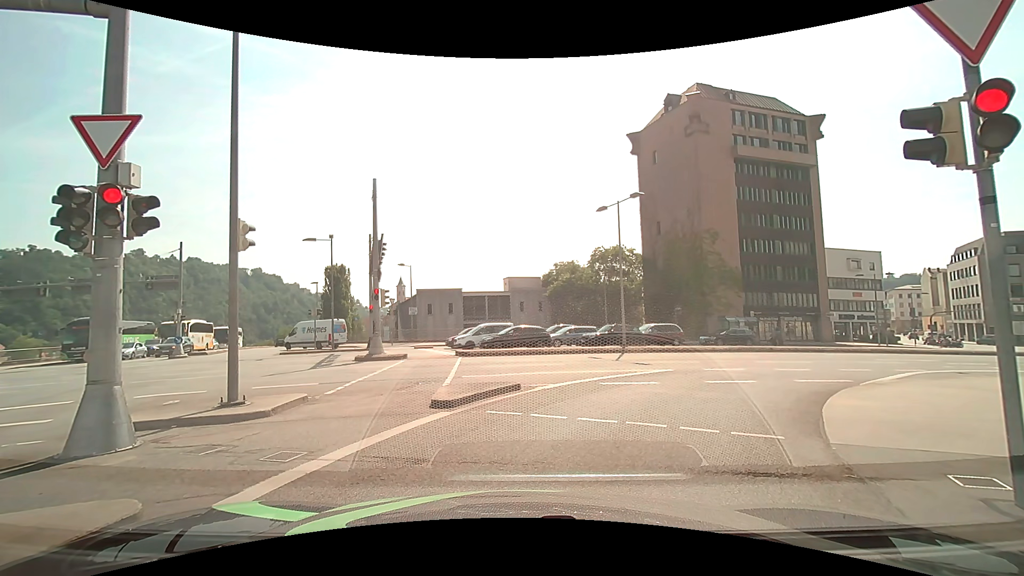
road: primary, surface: asphalt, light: Day
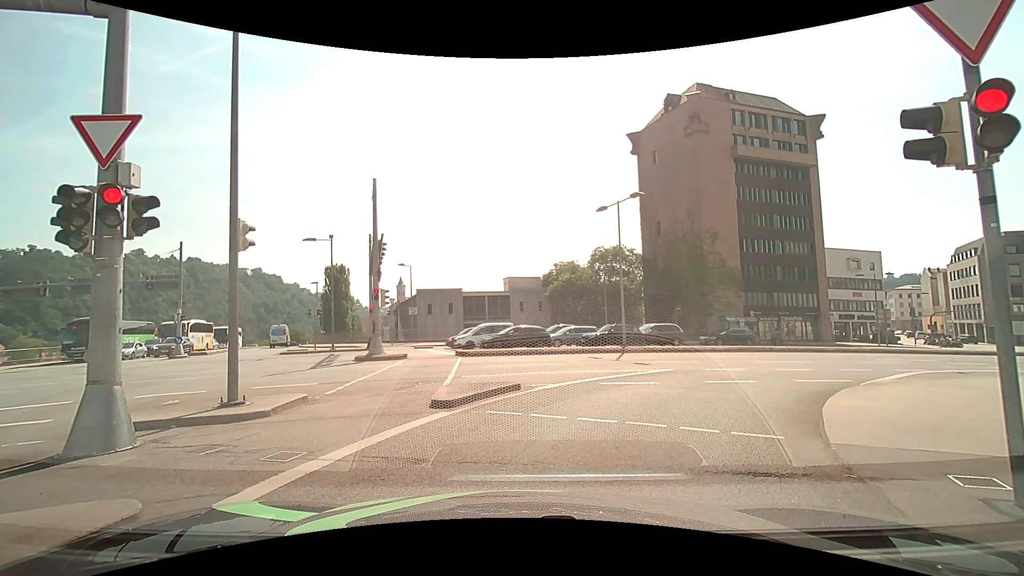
(0.0, 0.0) m; 0°
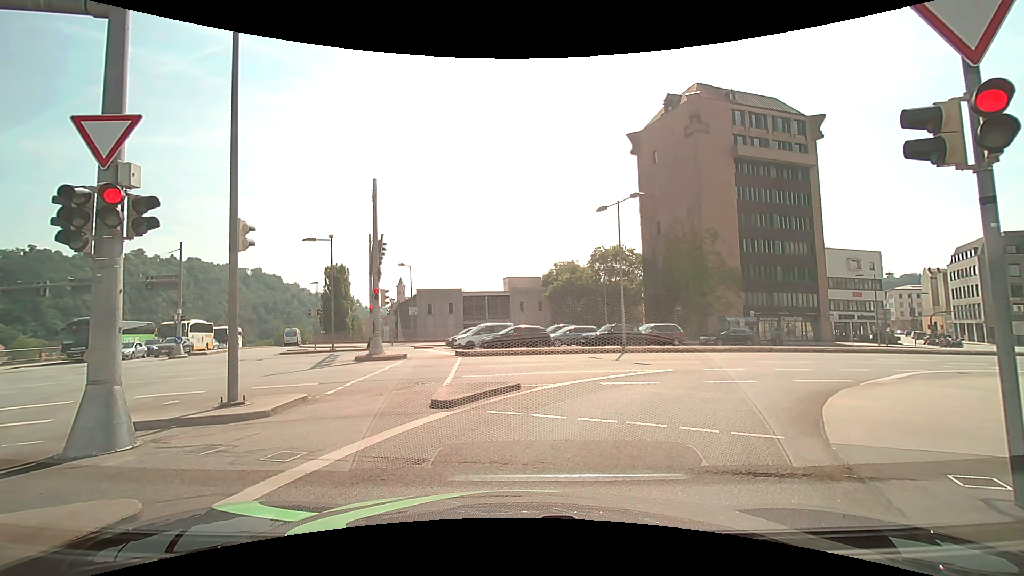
(0.0, 0.0) m; 0°
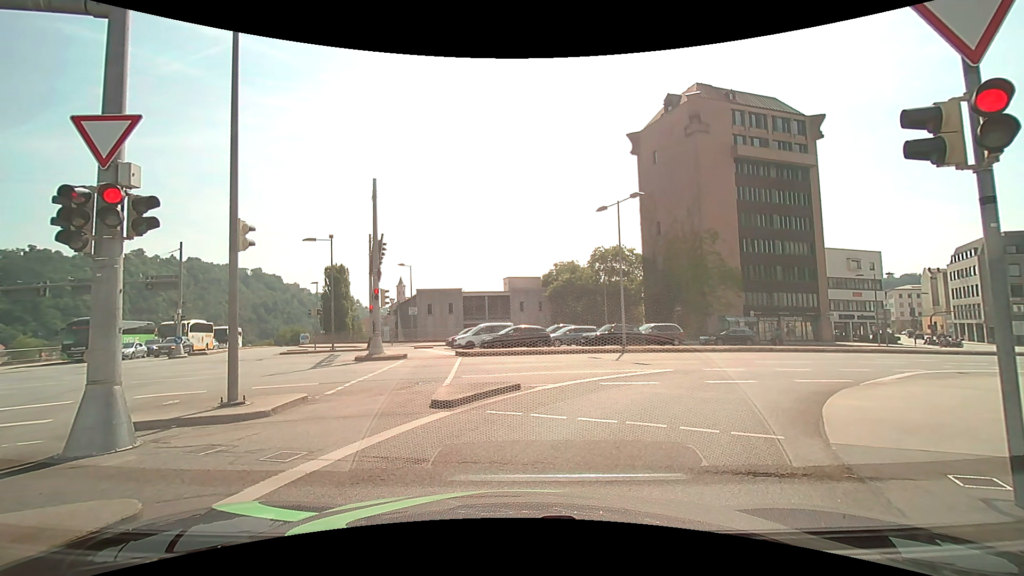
(0.0, 0.0) m; 0°
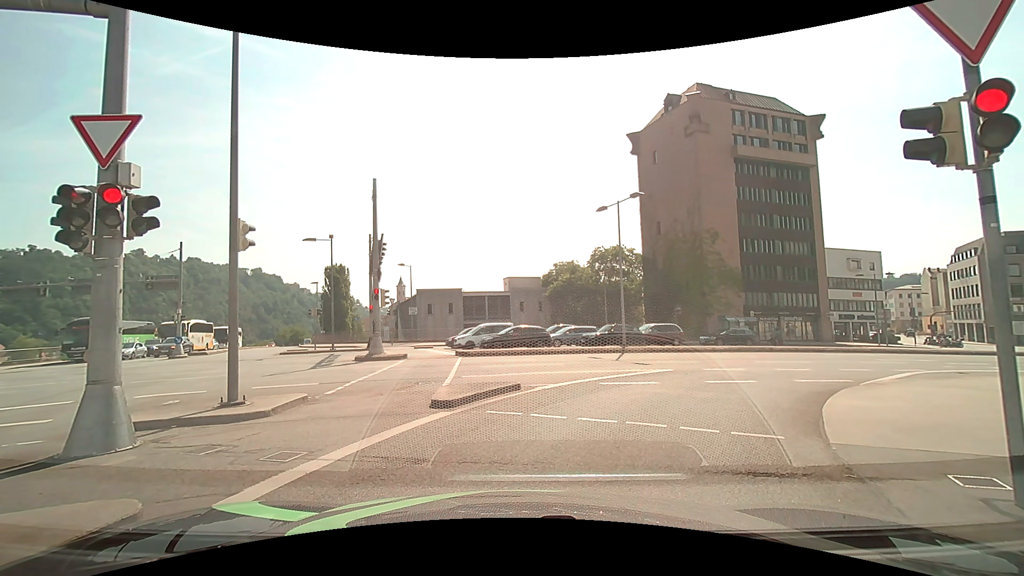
(0.0, 0.0) m; 0°
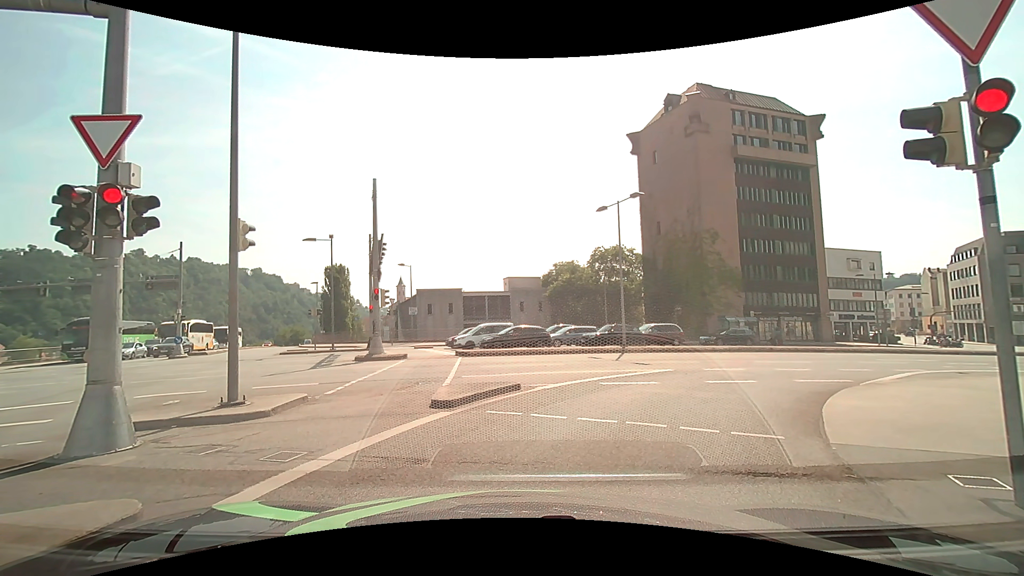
(0.0, 0.0) m; 0°
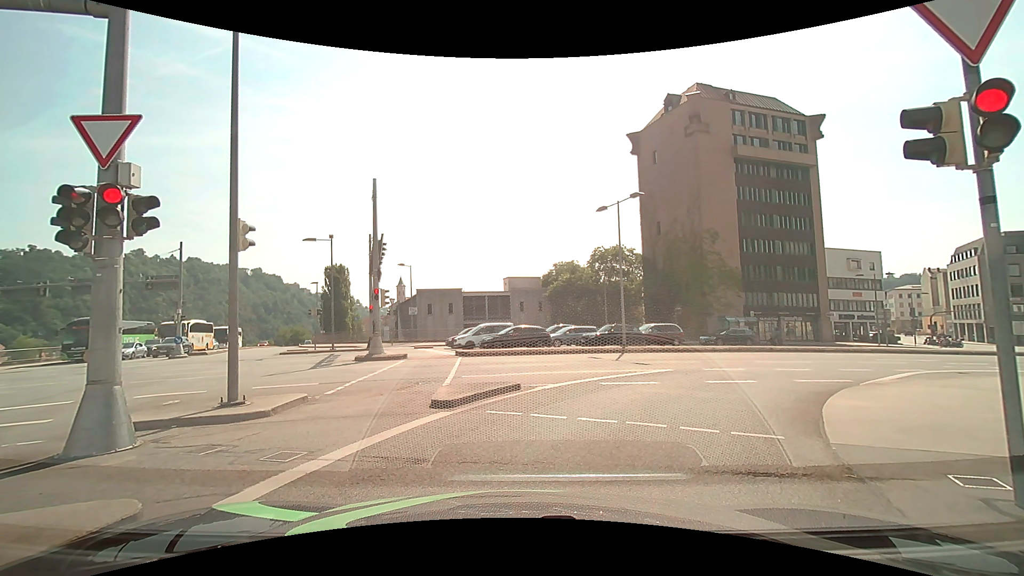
(0.0, 0.0) m; 0°
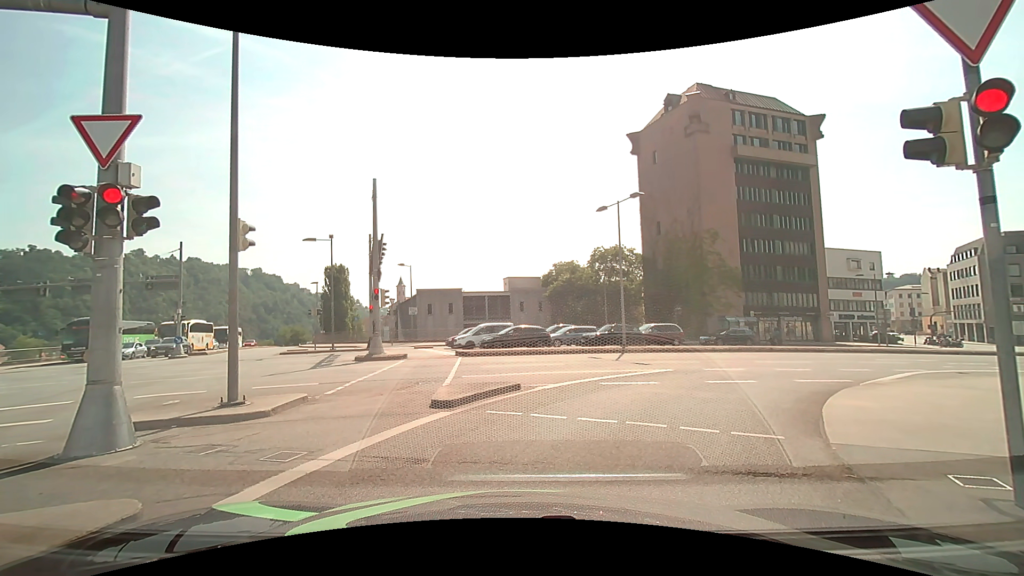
(0.0, 0.0) m; 0°
